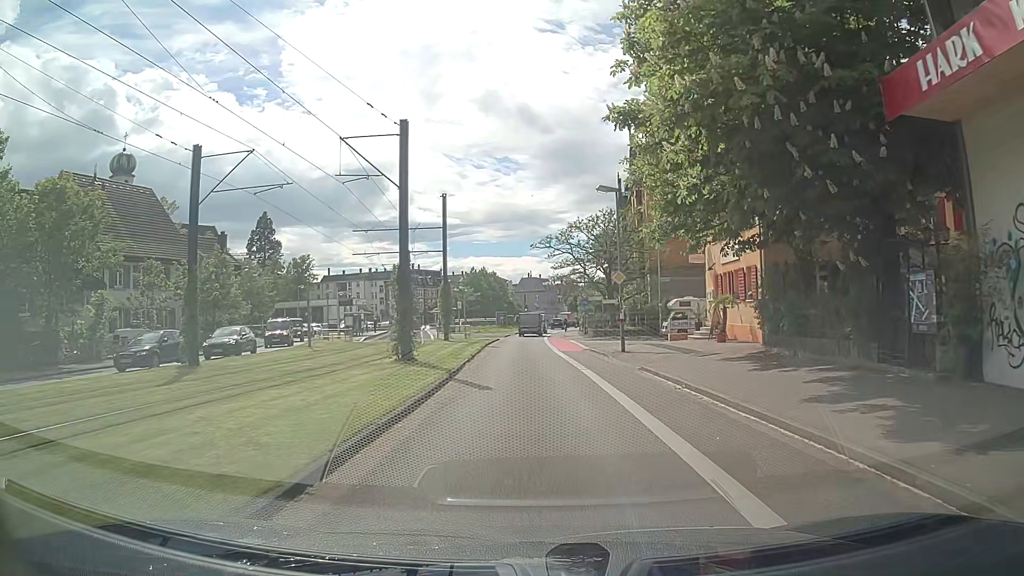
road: secondary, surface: asphalt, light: Day
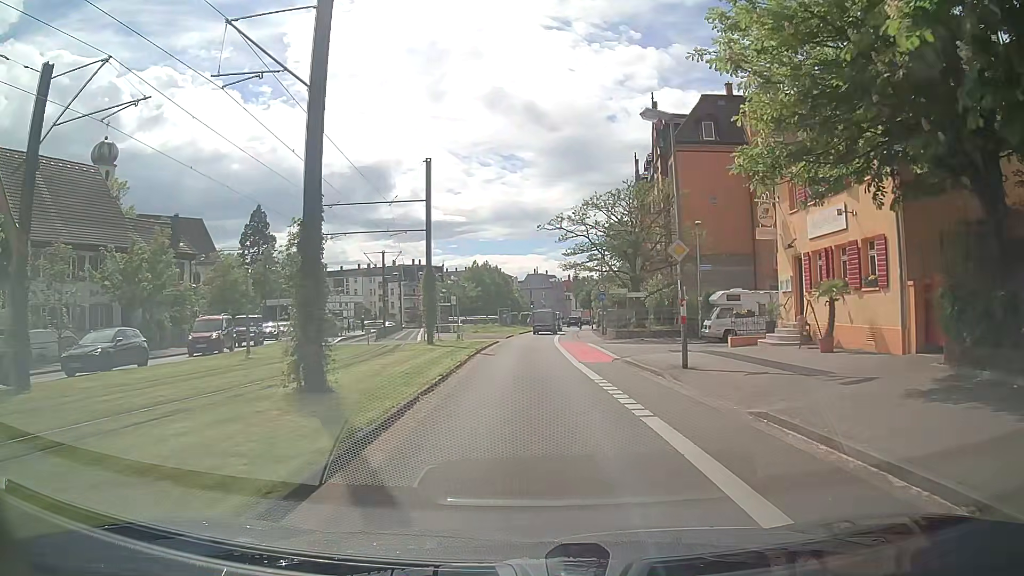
(-0.4, +9.3) m; -4°
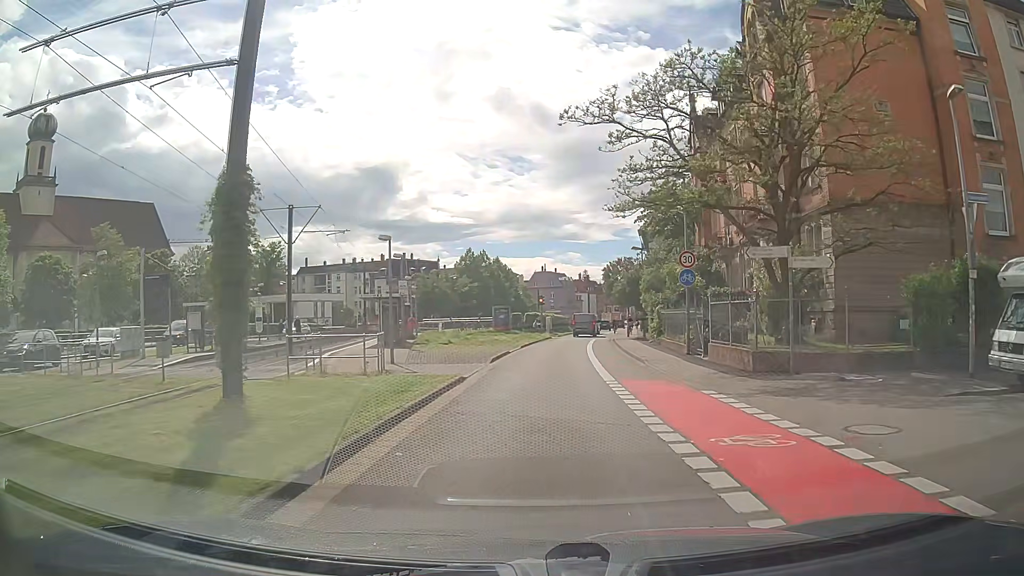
(-0.4, +23.5) m; -1°
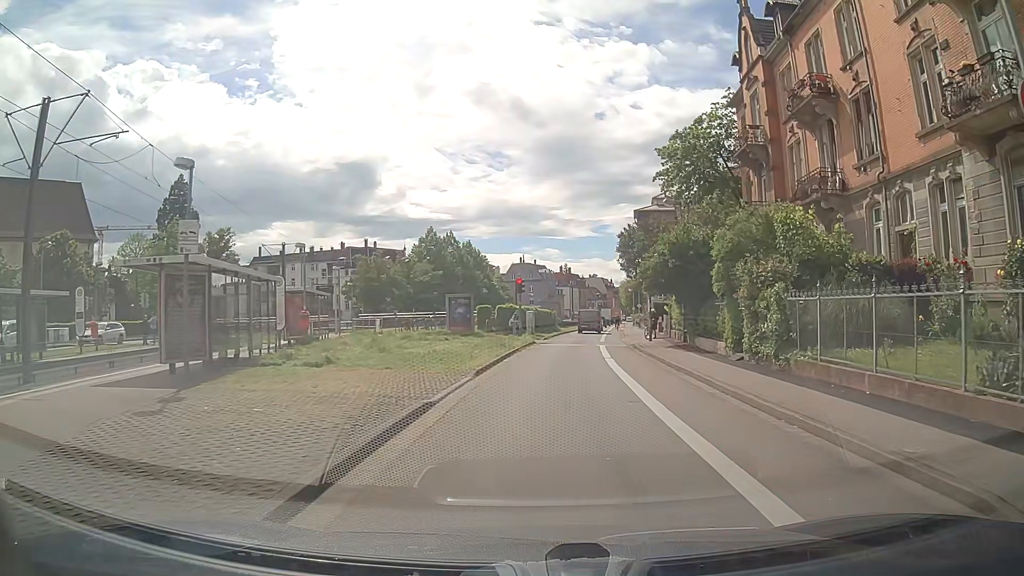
(+0.2, +17.8) m; +1°
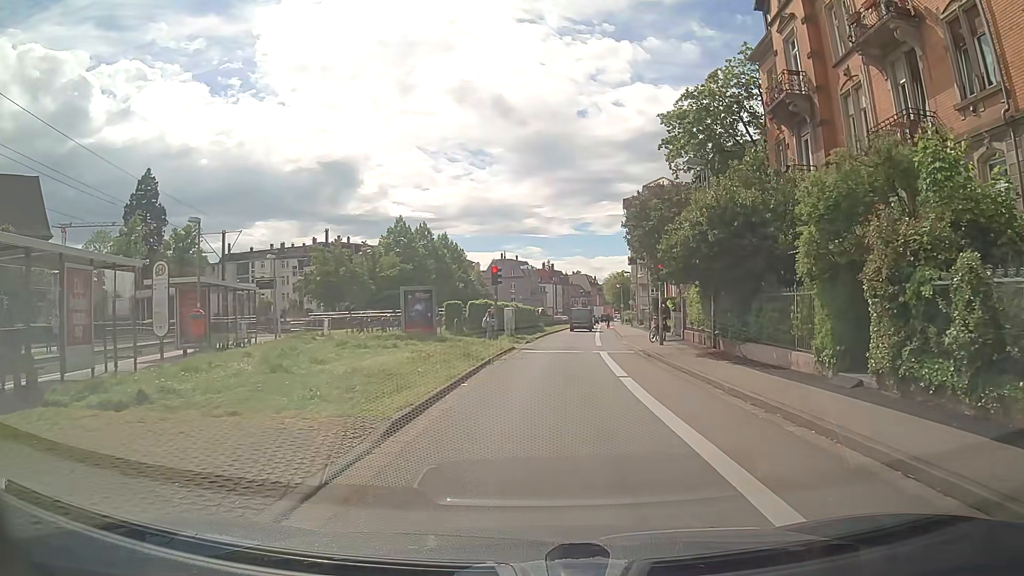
(+0.2, +7.5) m; +2°
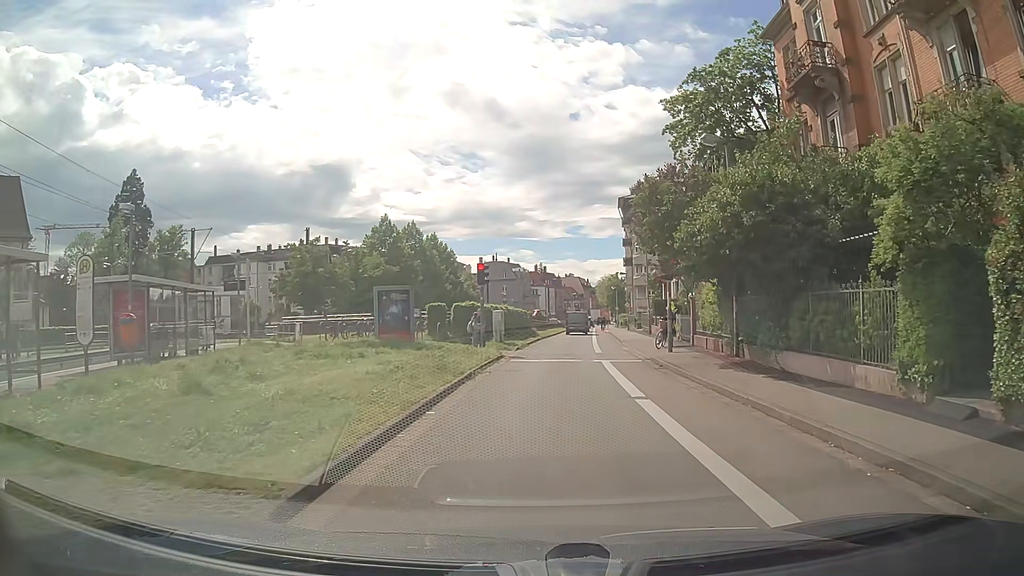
(0.0, +3.3) m; +1°
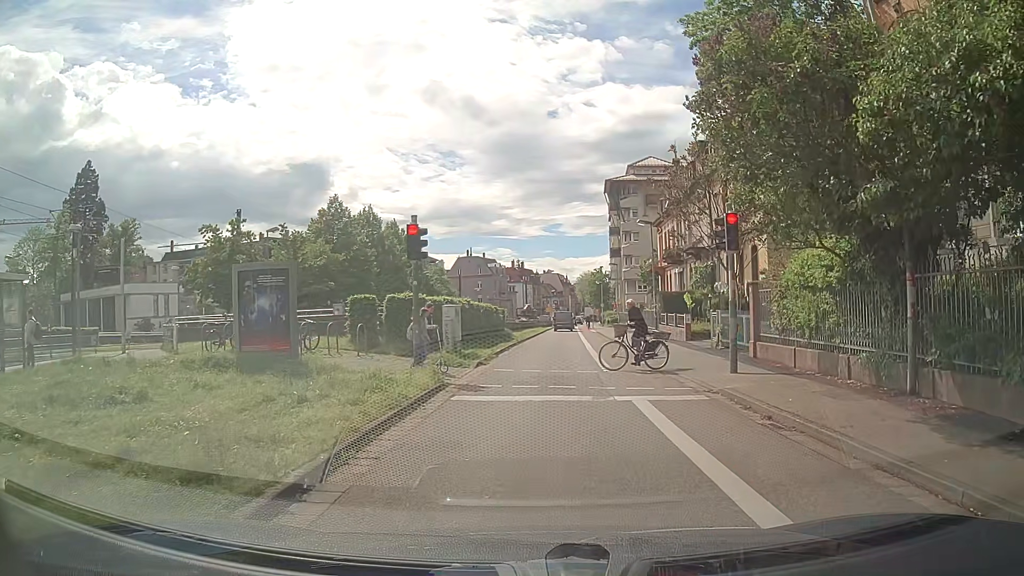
(0.0, +10.0) m; 0°
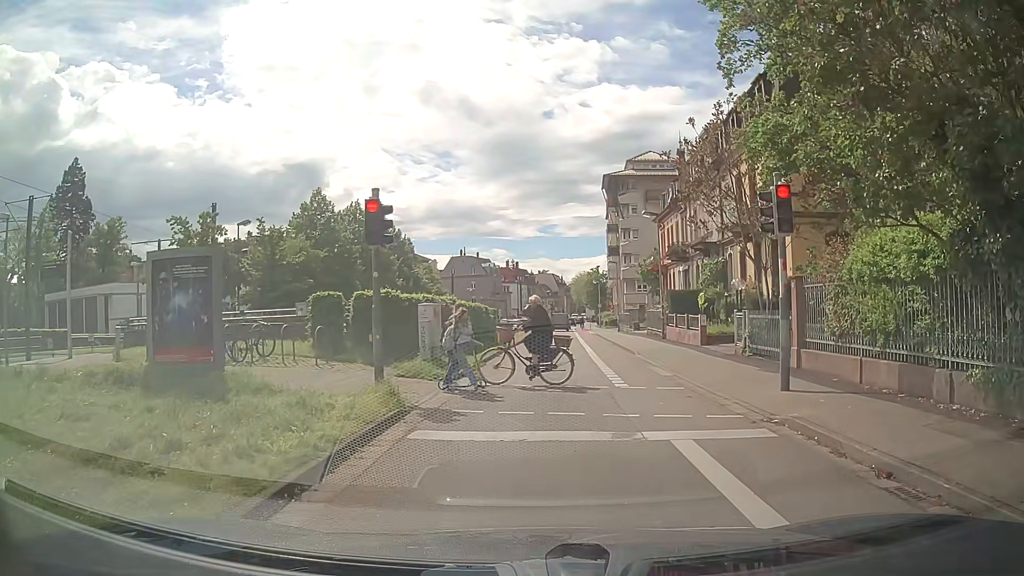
(+0.1, +3.3) m; +1°
(0, +10) (+1, +20) (+1, +30) (+2, +40) (+2, +50) (+3, +60) (+3, +70) (+4, +80) (+5, +90) (+5, +100) m
